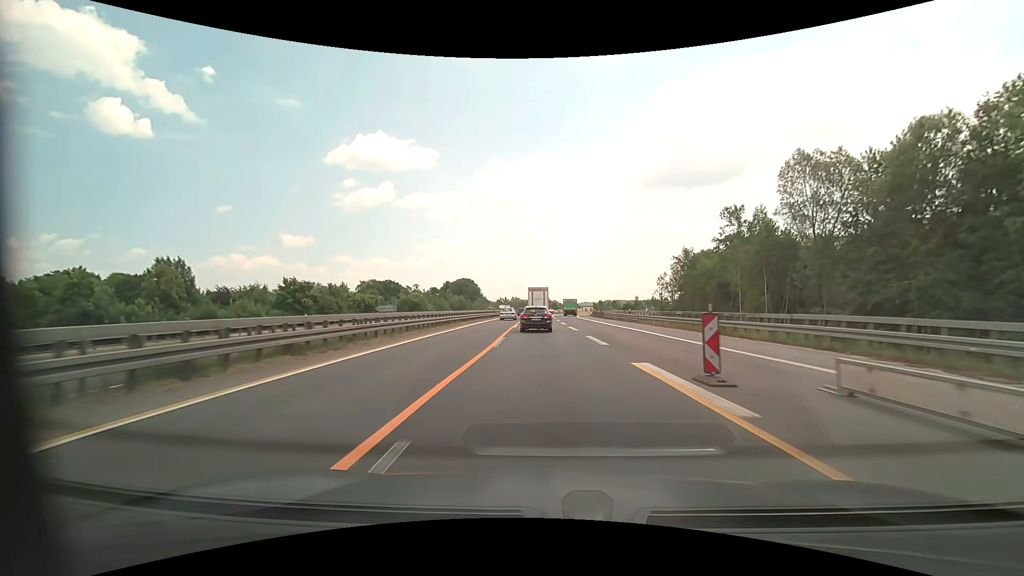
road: motorway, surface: asphalt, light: Day
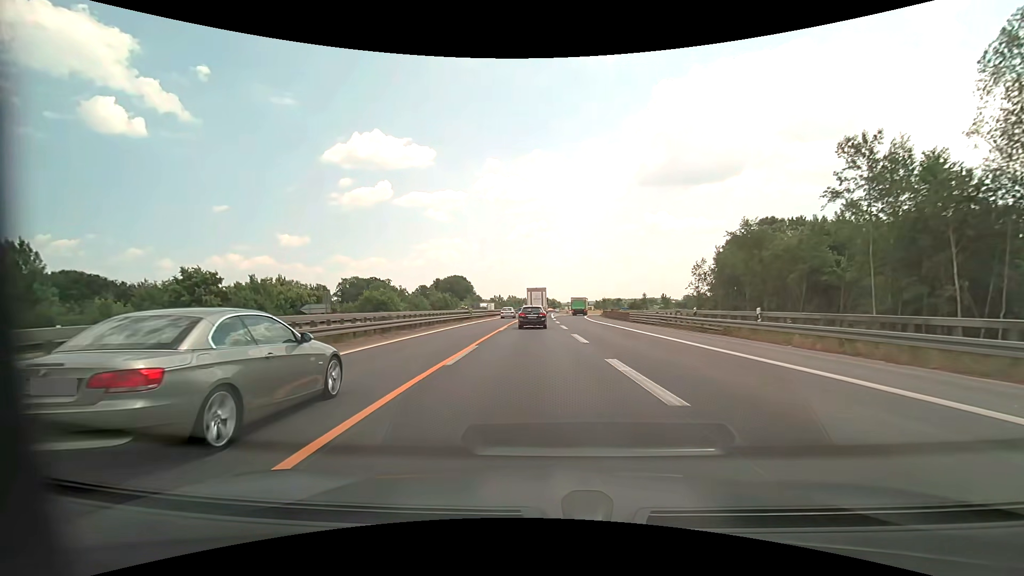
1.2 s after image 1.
(+0.1, +23.7) m; 0°
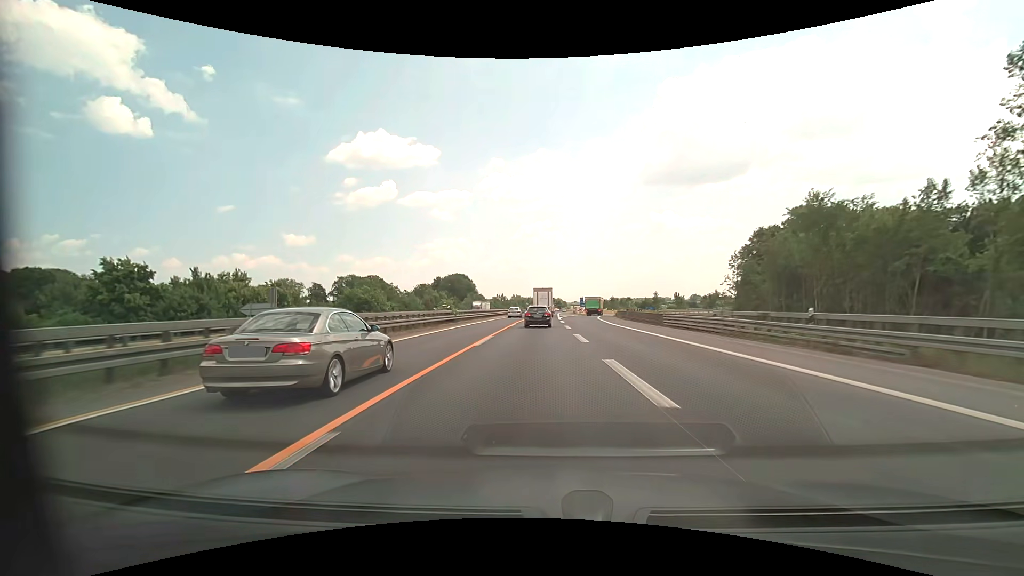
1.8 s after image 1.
(0.0, +12.2) m; 0°
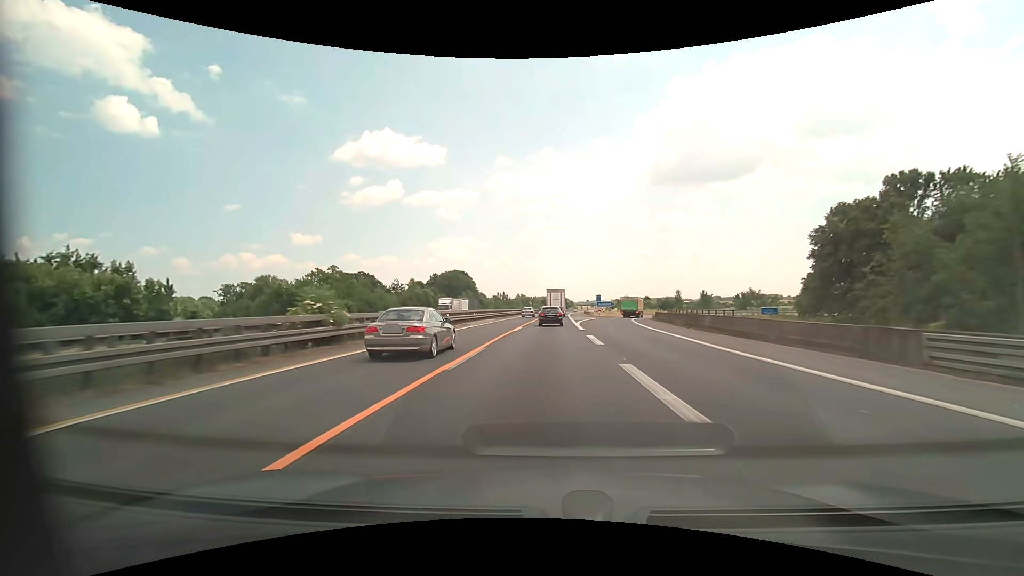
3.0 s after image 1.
(-0.2, +25.0) m; -1°
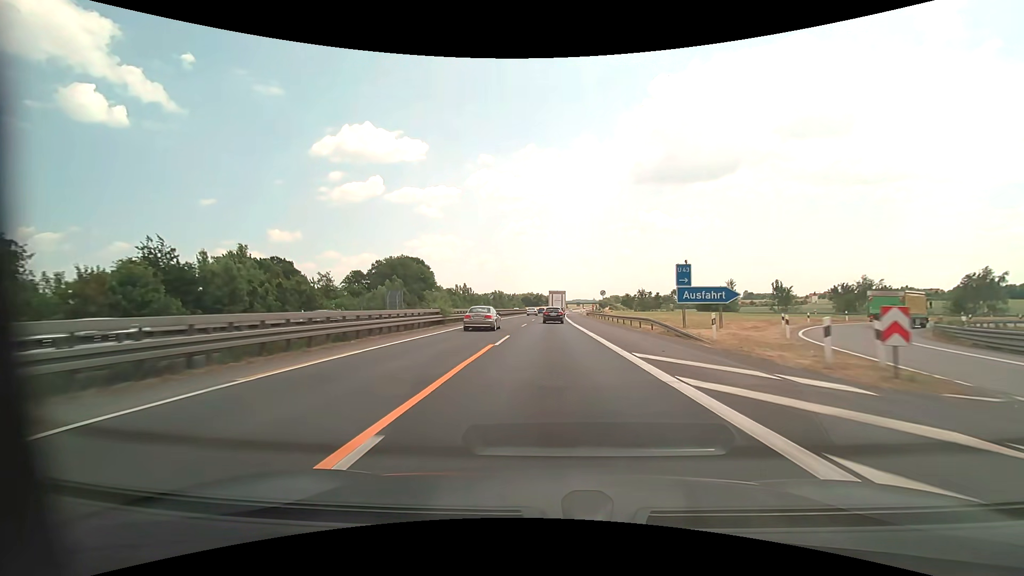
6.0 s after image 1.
(+1.1, +65.8) m; +2°
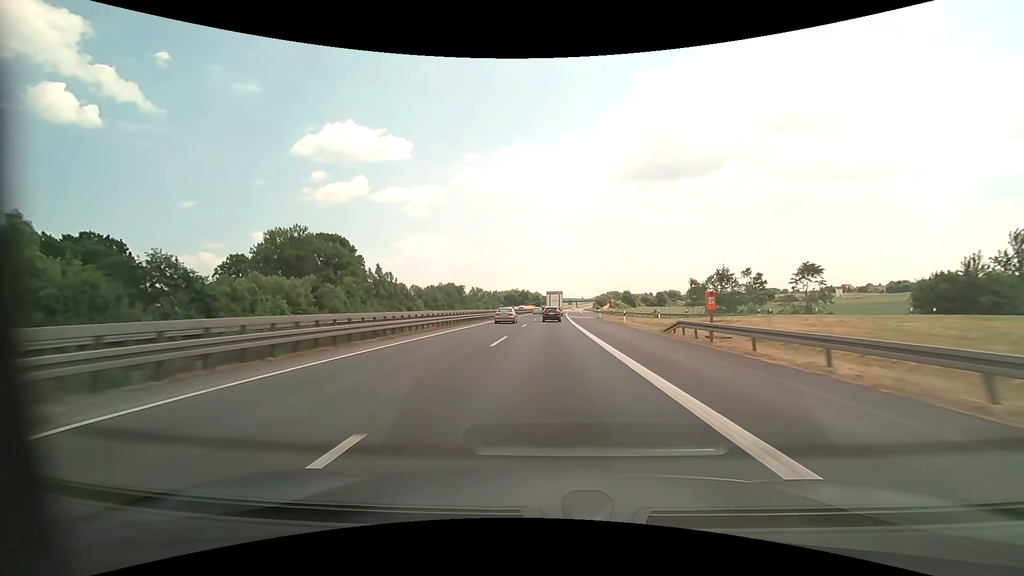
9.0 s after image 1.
(+1.0, +72.0) m; +1°
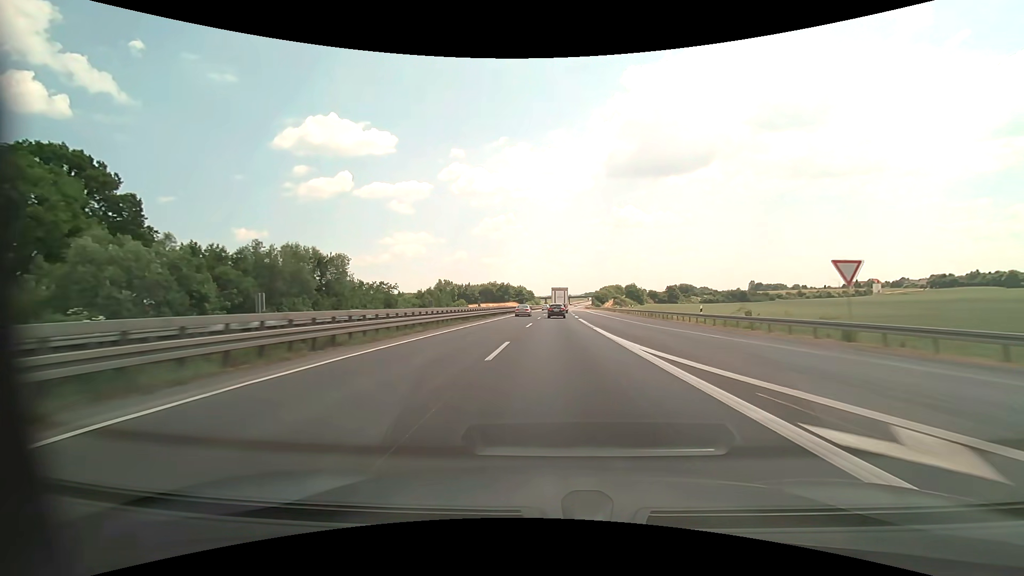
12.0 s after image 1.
(+0.7, +77.9) m; +1°
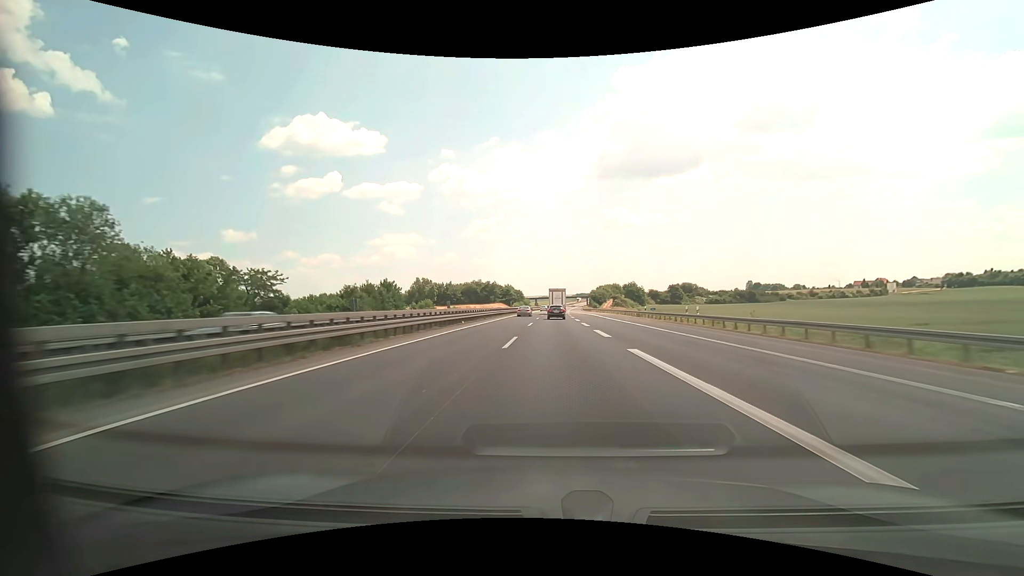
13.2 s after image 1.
(+0.3, +32.2) m; +1°
(0, +10) (0, +20) (0, +30) (0, +40) (+1, +50) (+1, +60) (+1, +70) (+1, +80) (+2, +90) (+2, +100) m
